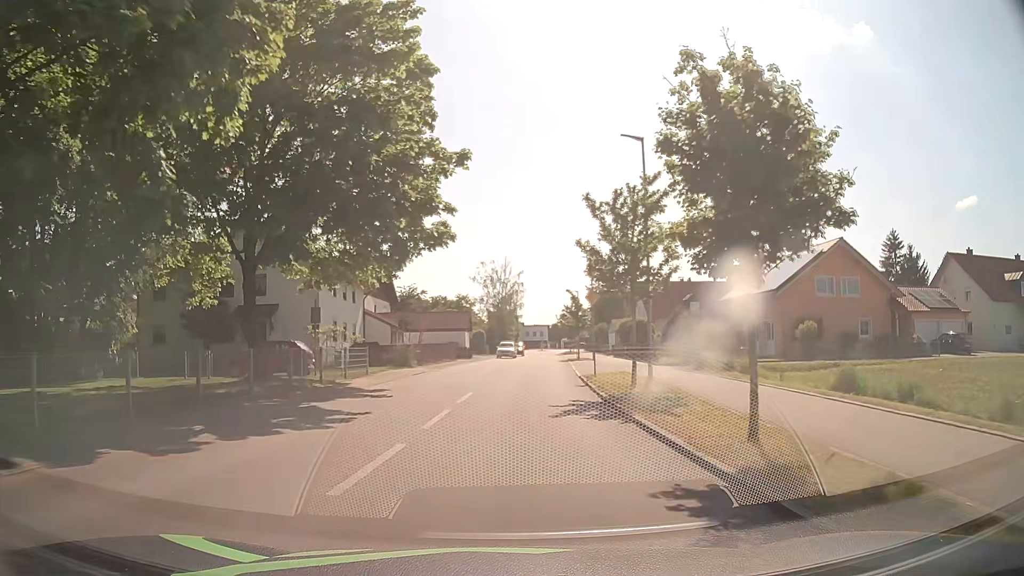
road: unclassified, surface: asphalt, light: Day
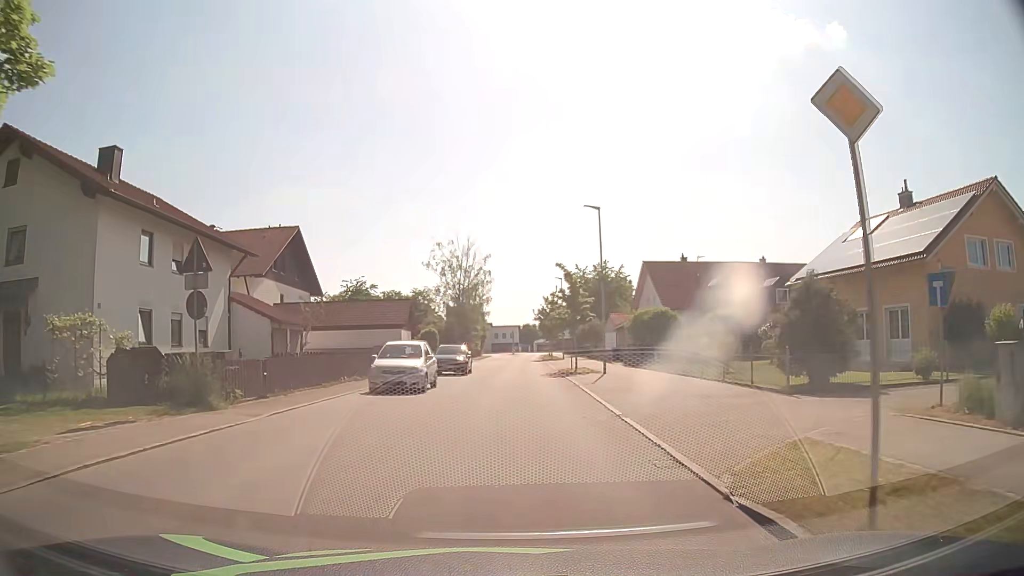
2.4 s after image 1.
(+0.7, +20.4) m; +4°
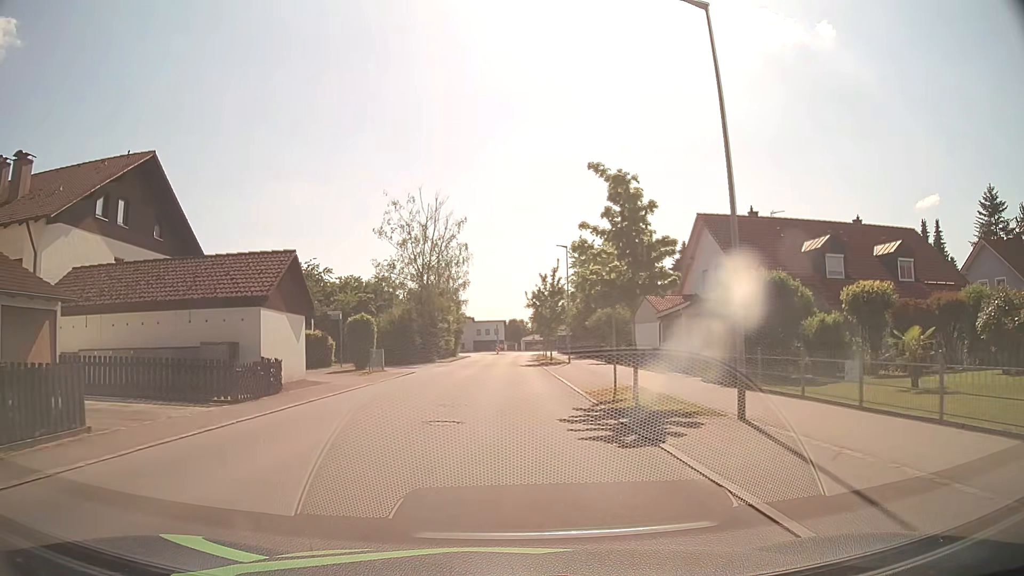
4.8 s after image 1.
(0.0, +20.5) m; +1°
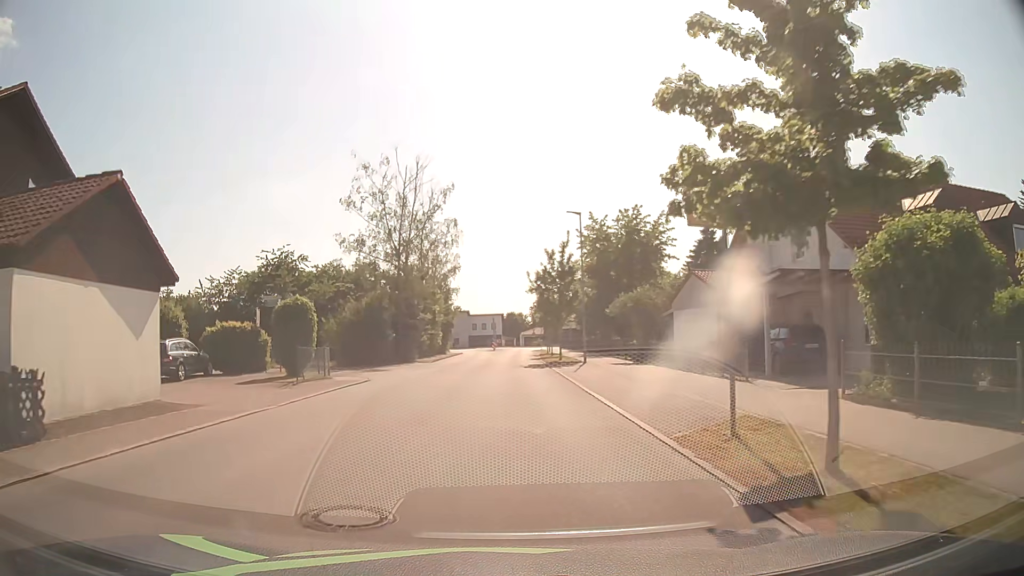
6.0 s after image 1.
(0.0, +10.4) m; 0°
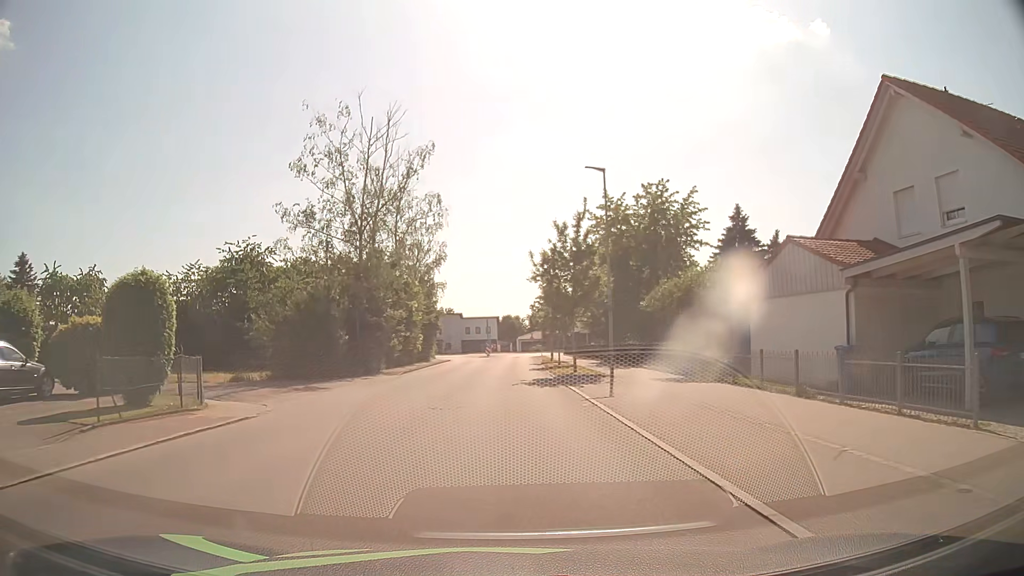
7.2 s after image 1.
(0.0, +10.4) m; 0°
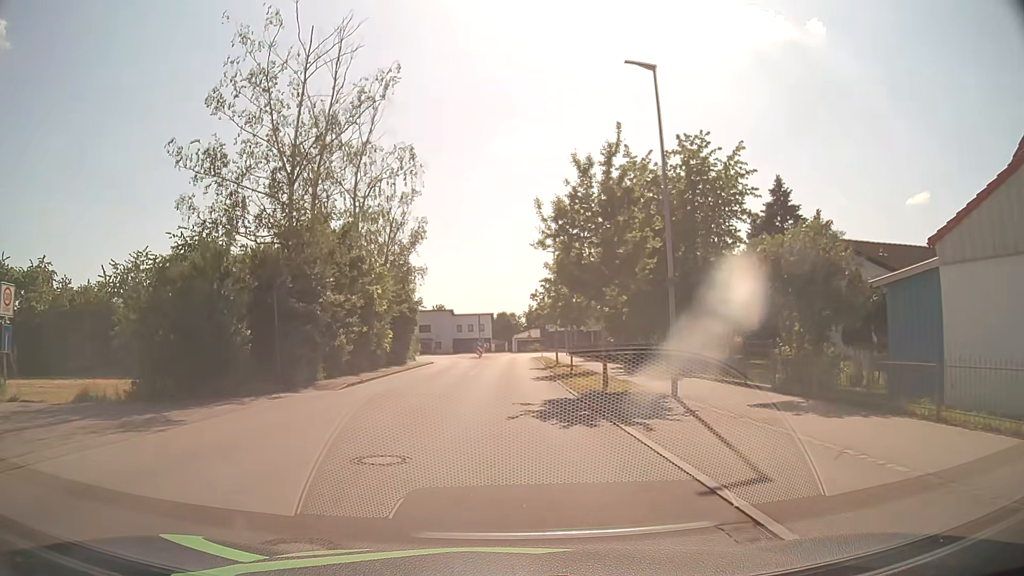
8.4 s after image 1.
(+0.1, +10.3) m; 0°
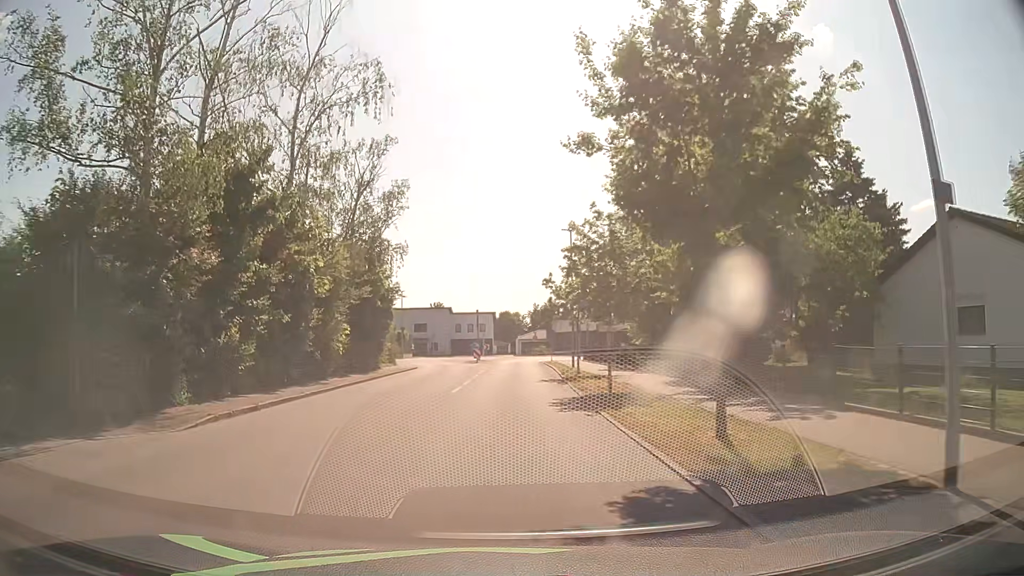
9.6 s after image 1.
(0.0, +10.3) m; 0°
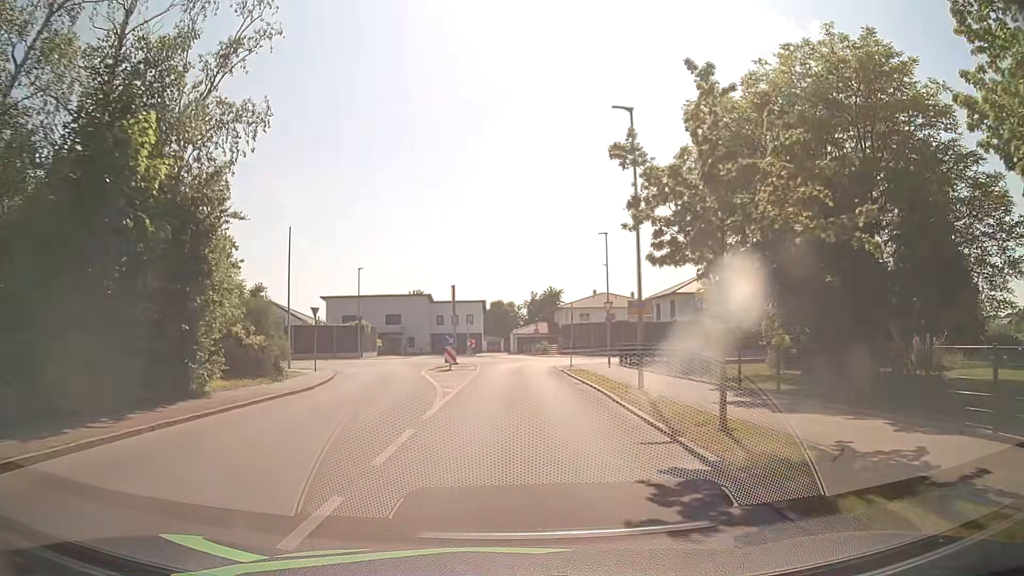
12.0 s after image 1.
(-0.1, +20.4) m; 0°
